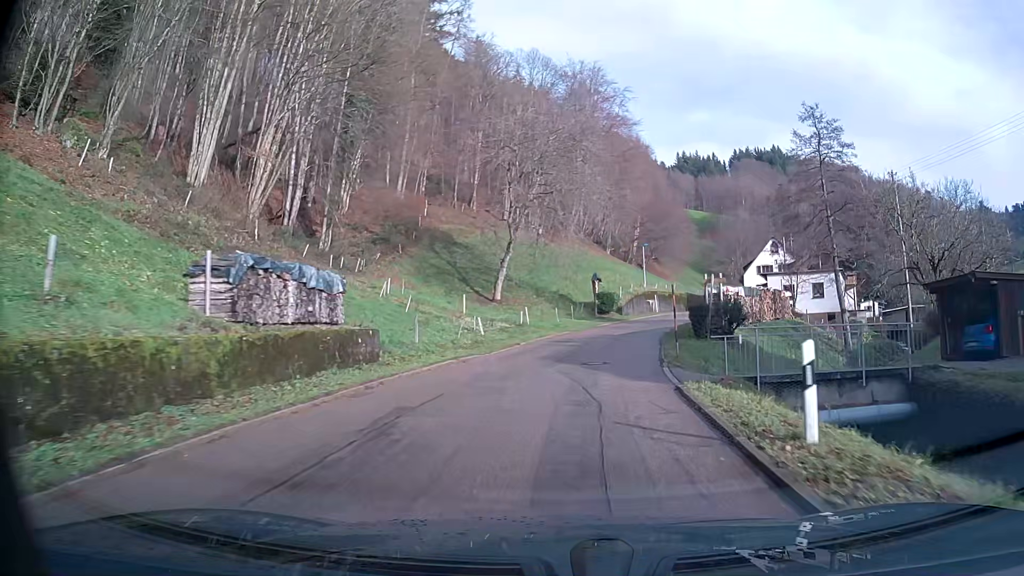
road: tertiary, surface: asphalt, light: Day
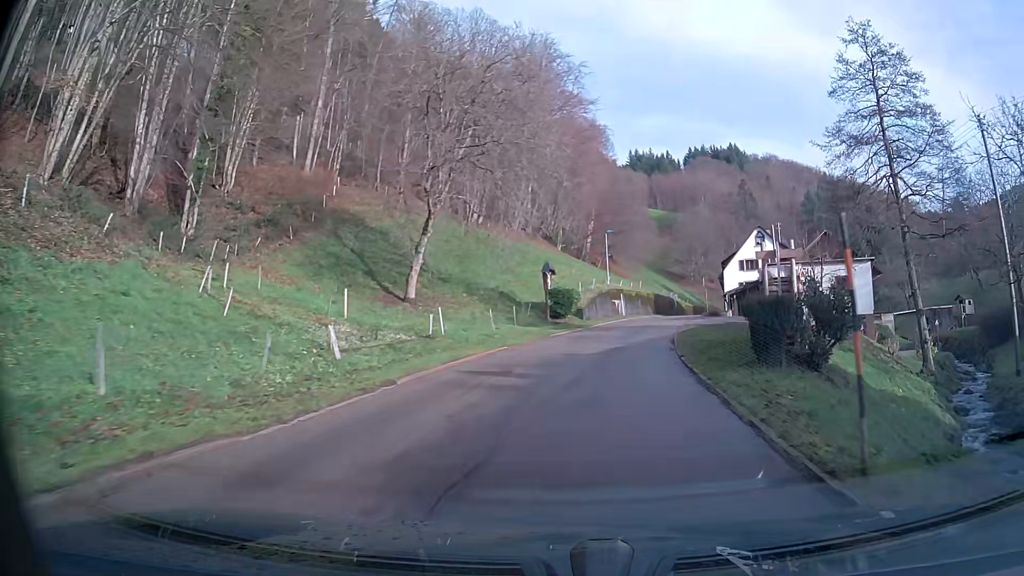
(+0.5, +14.4) m; +5°
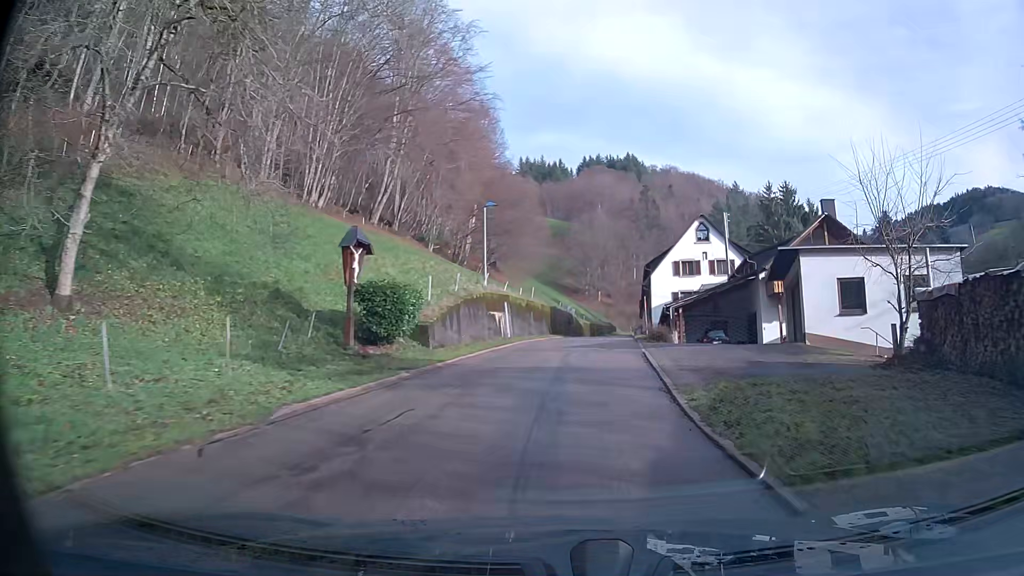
(+1.7, +20.9) m; +9°
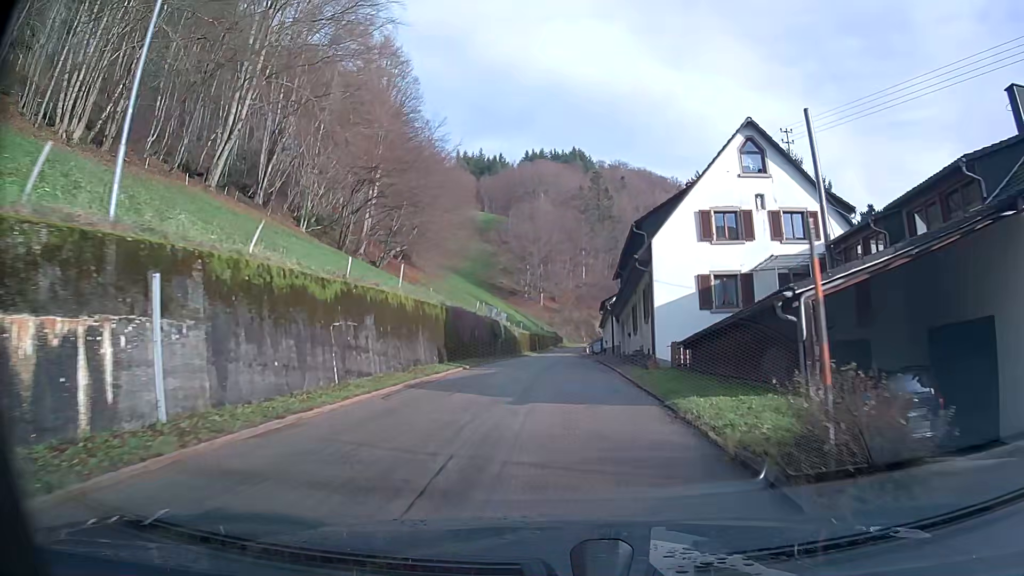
(+1.5, +27.8) m; +4°
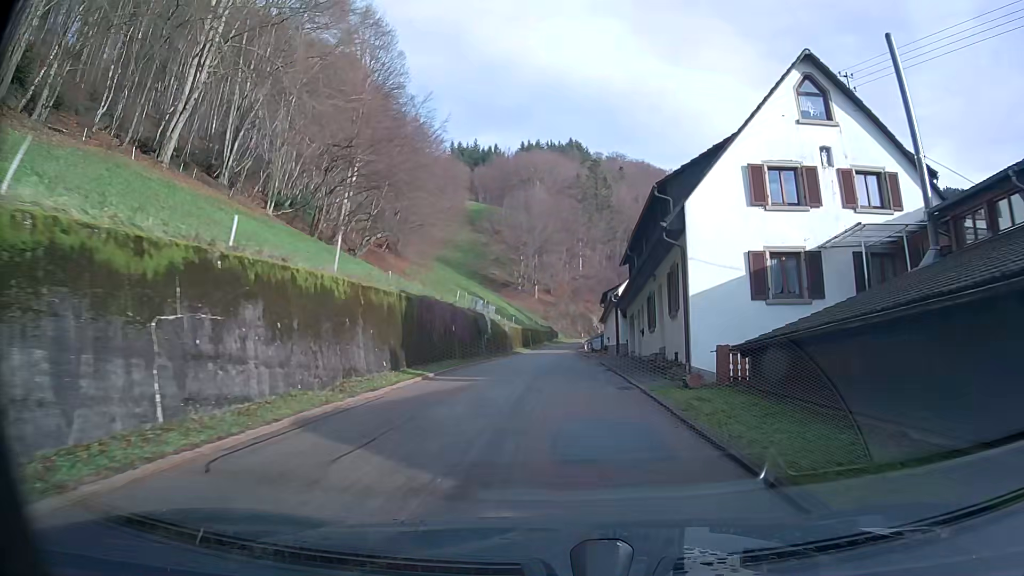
(0.0, +7.0) m; 0°
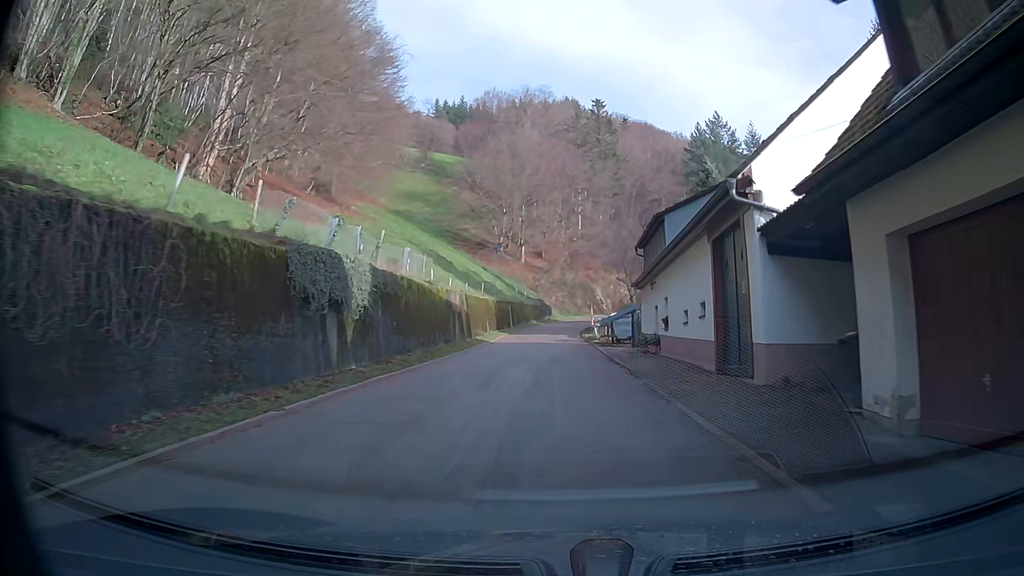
(+0.1, +28.1) m; 0°
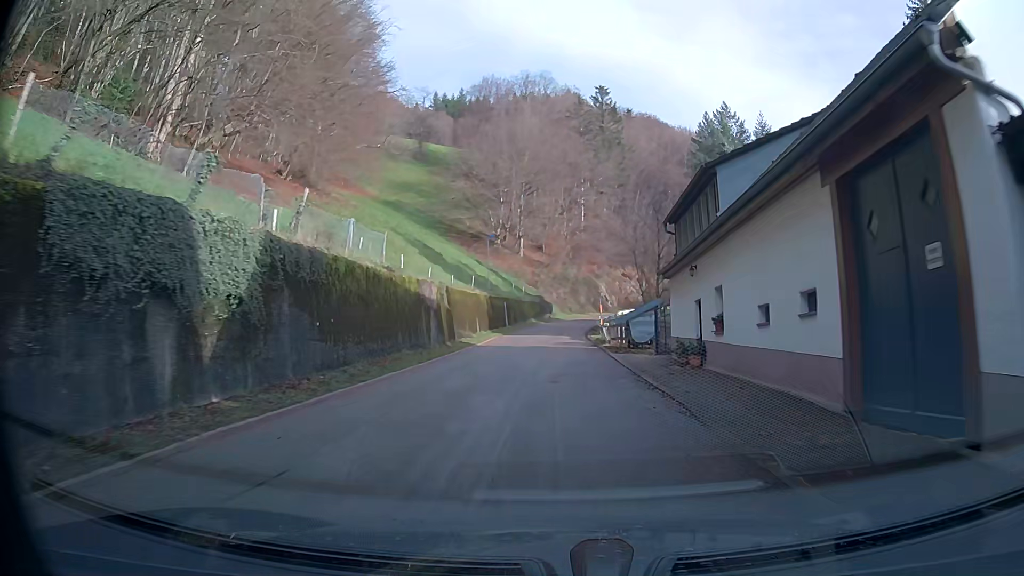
(0.0, +6.9) m; 0°
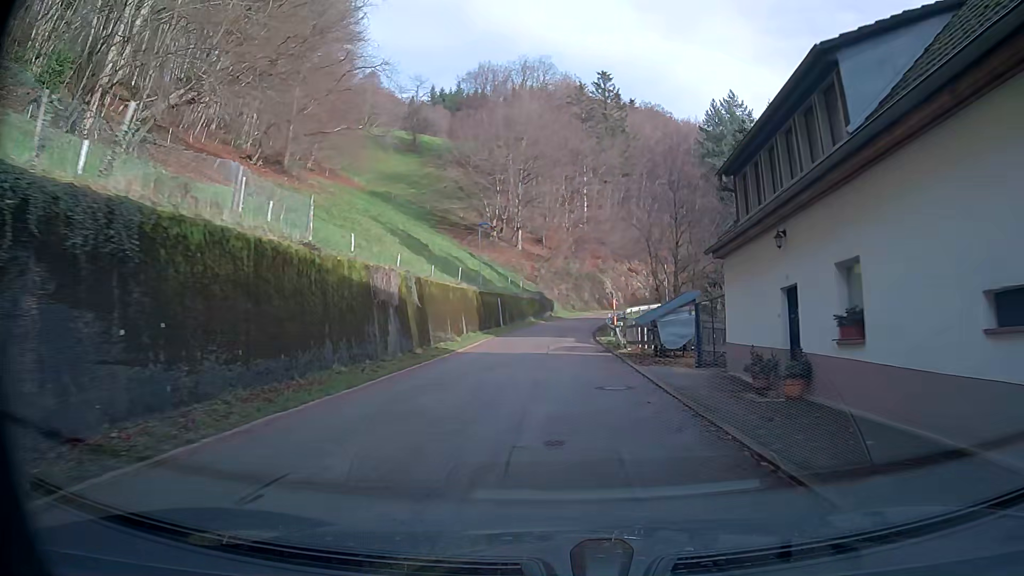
(0.0, +6.9) m; 0°
